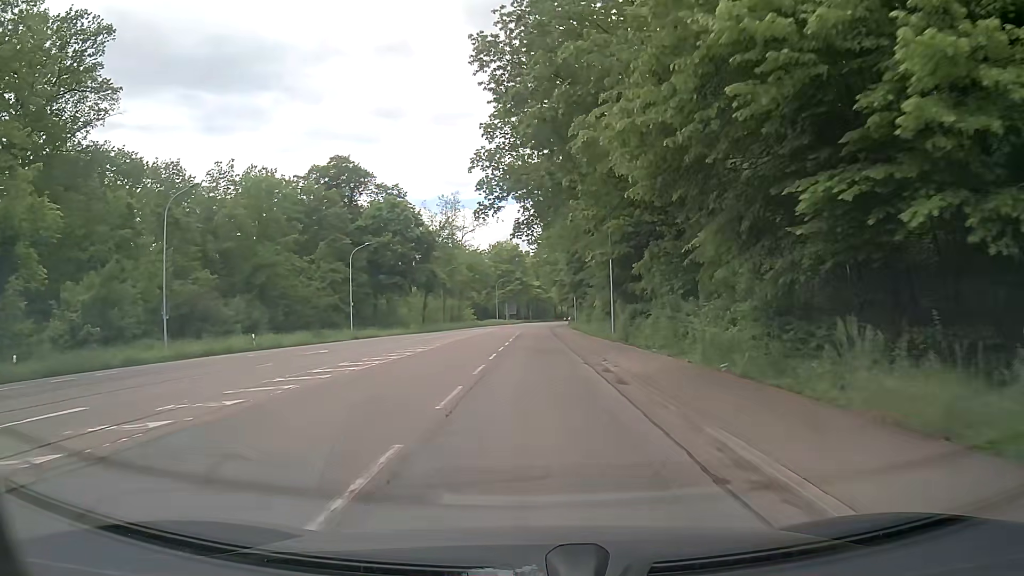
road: secondary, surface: asphalt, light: Day
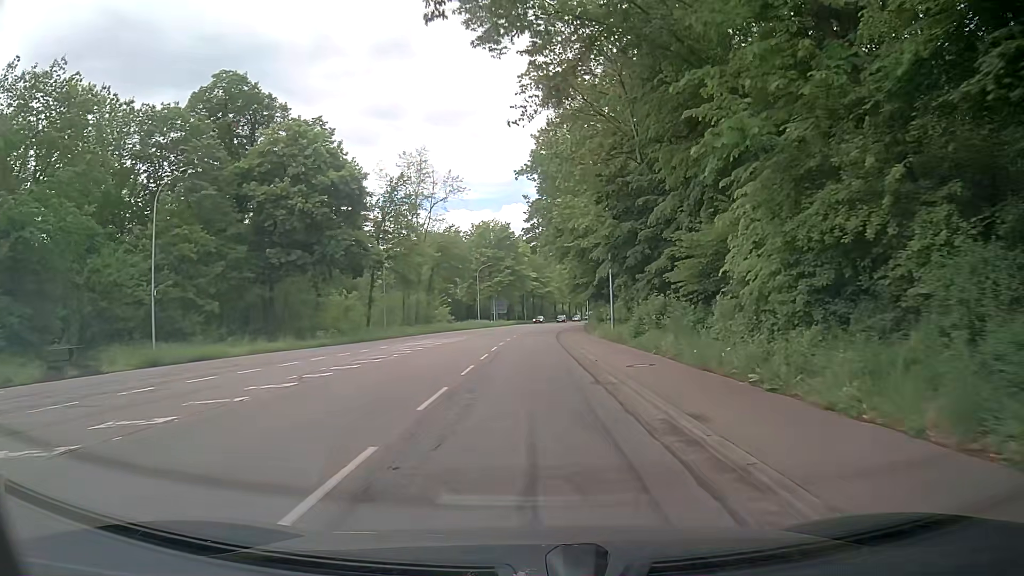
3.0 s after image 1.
(+0.2, +36.2) m; 0°
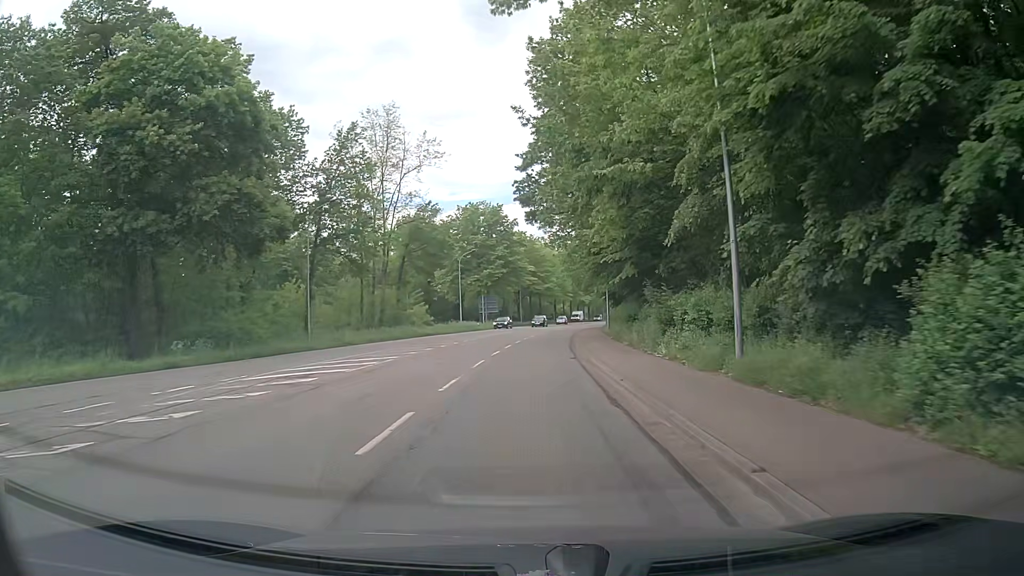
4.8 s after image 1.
(+0.1, +21.4) m; +1°
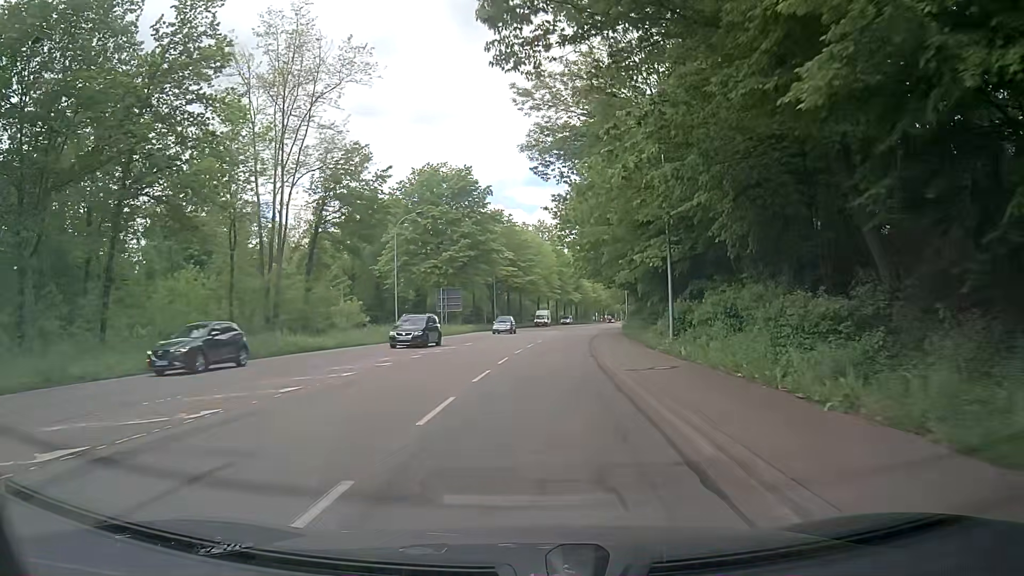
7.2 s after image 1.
(-0.1, +28.2) m; +1°
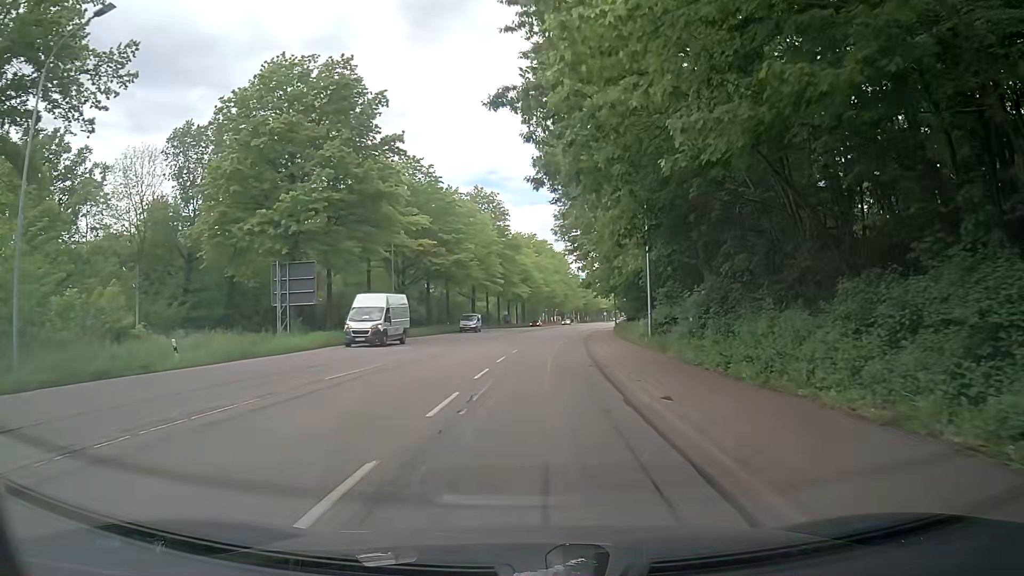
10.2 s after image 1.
(+1.5, +35.1) m; +6°
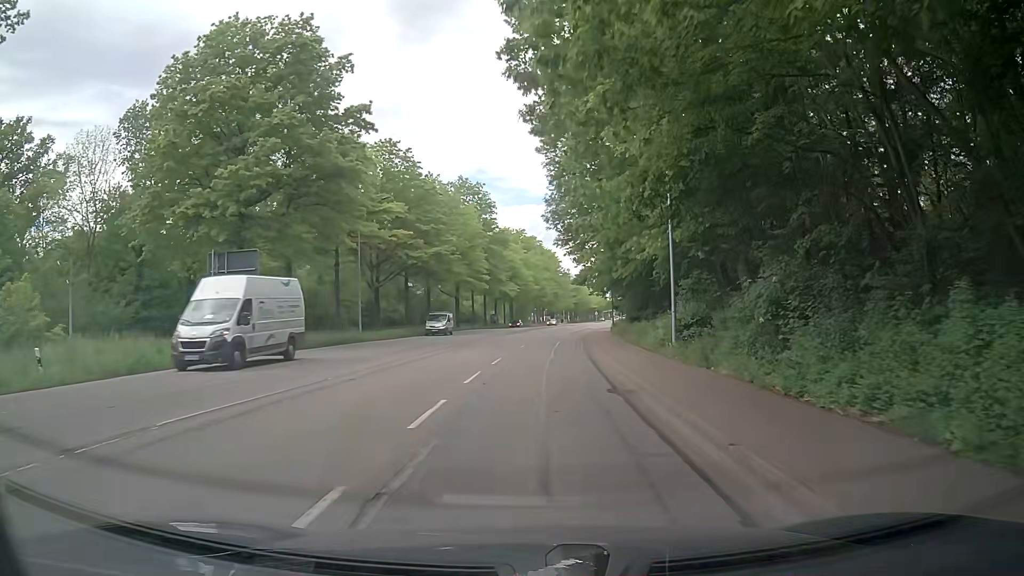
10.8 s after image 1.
(-0.1, +7.0) m; -1°
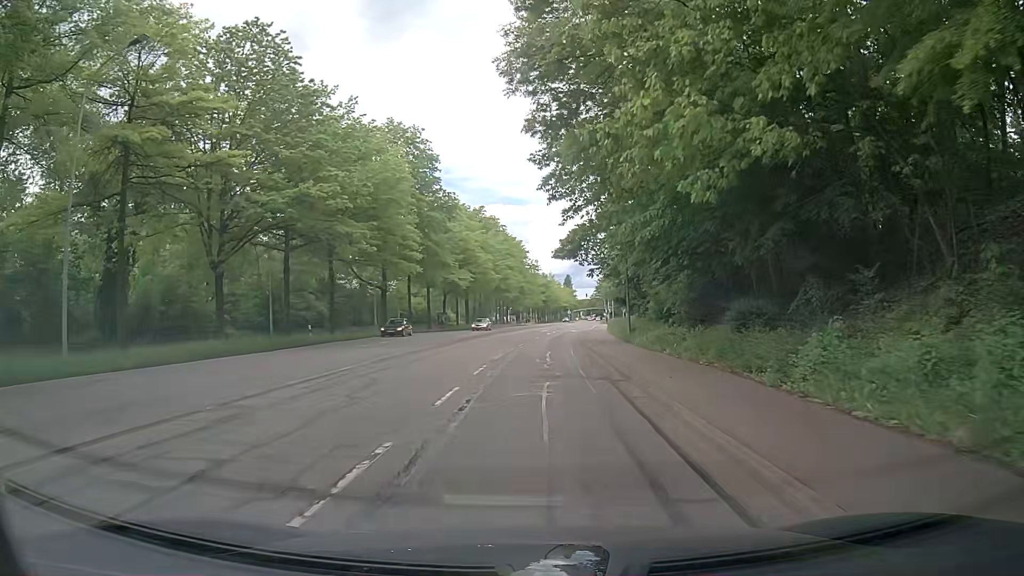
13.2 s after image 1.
(+1.2, +27.9) m; +4°
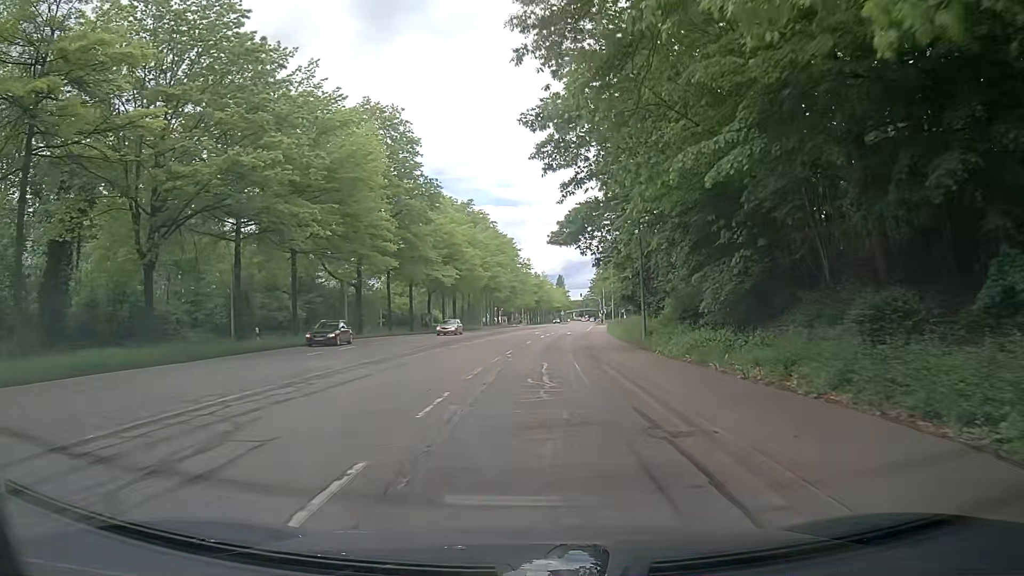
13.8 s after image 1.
(0.0, +7.0) m; +1°
(0, +10) (0, +20) (+1, +30) (+1, +40) (+2, +50) (+3, +60) (+4, +70) (+5, +80) (+6, +90) (+7, +100) m
